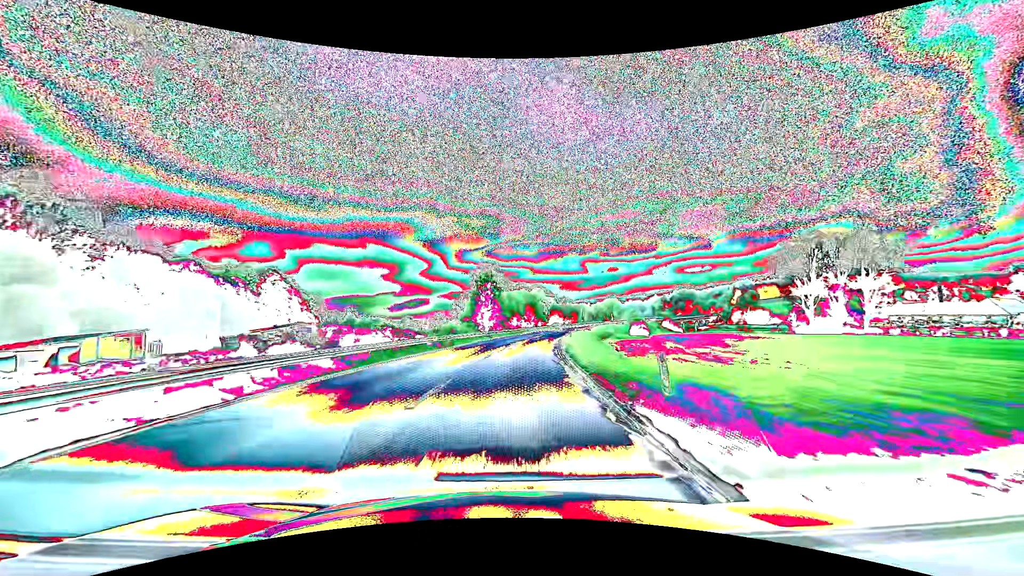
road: secondary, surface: asphalt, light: Day
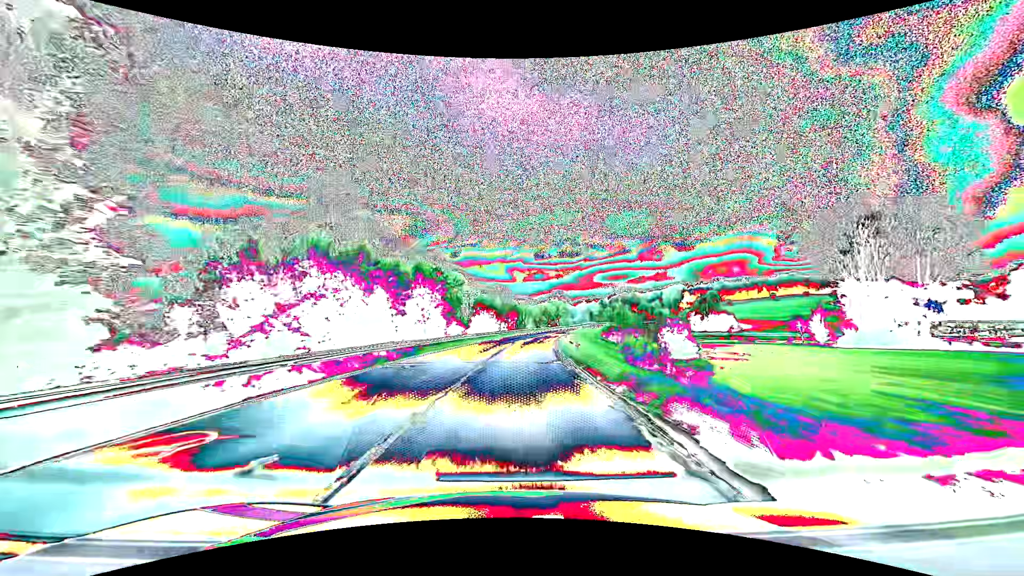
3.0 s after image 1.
(+5.2, +64.7) m; +9°
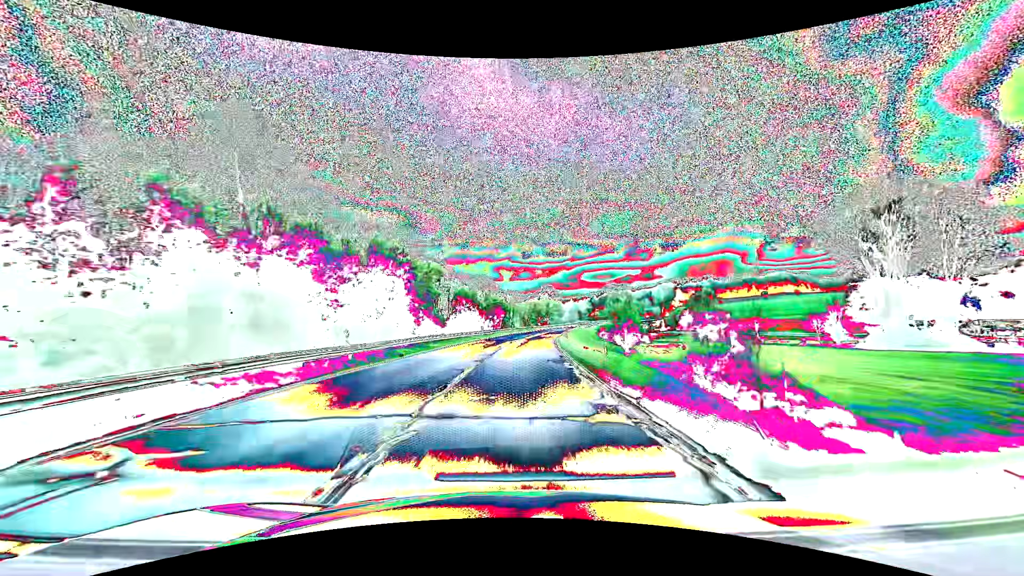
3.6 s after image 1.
(+0.1, +13.0) m; +2°
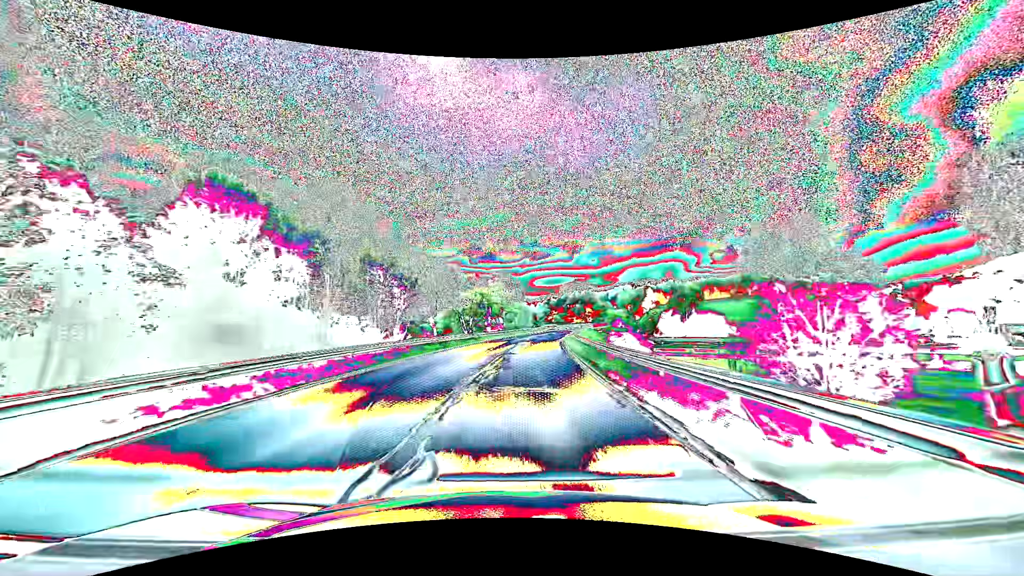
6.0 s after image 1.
(+2.6, +52.6) m; +6°
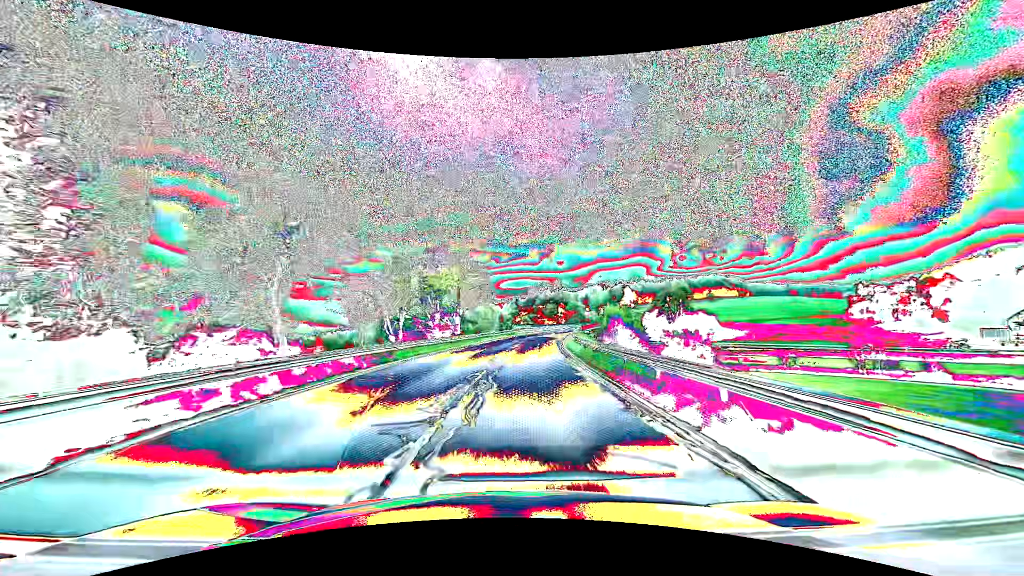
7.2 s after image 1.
(+0.9, +27.1) m; +4°
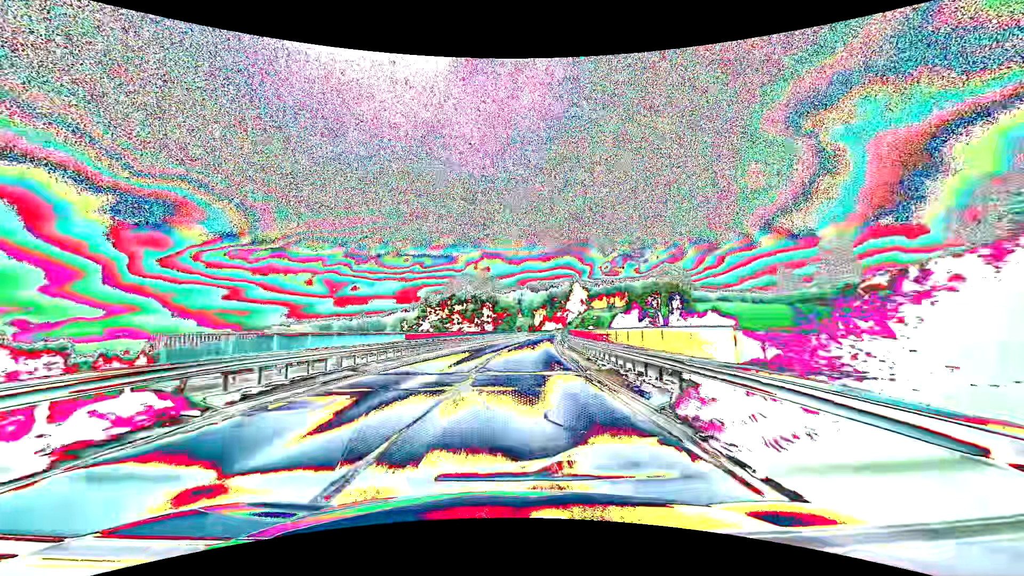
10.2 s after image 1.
(+5.6, +68.8) m; +9°
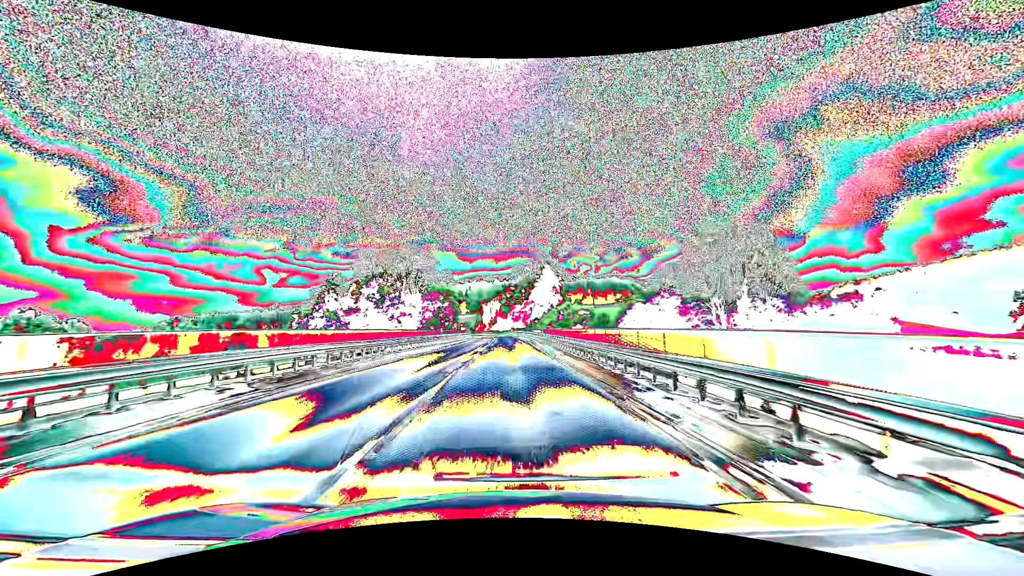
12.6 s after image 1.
(+3.1, +55.9) m; +6°
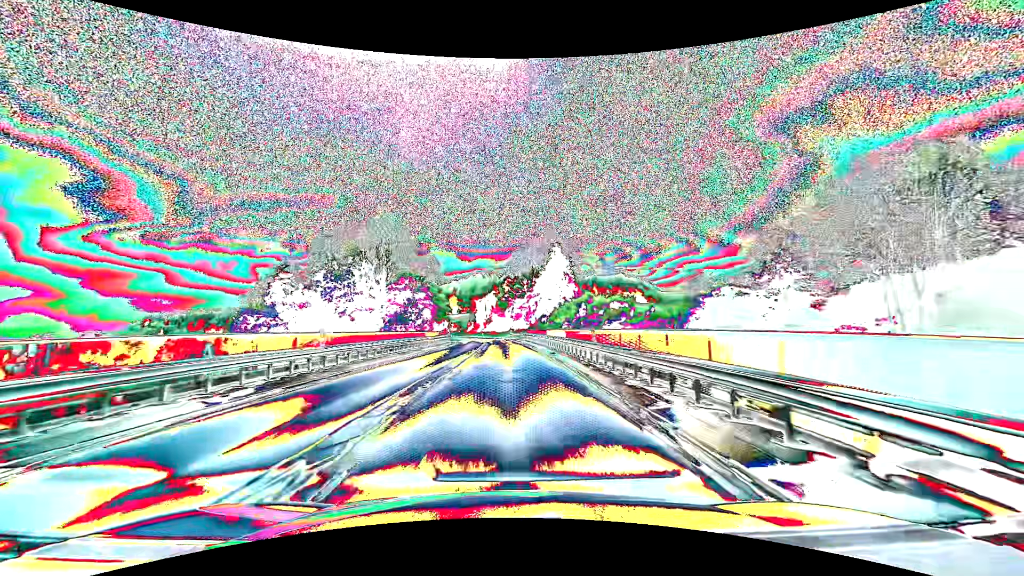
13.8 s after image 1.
(+0.2, +28.1) m; 0°
(0, +10) (0, +20) (0, +30) (-1, +40) (-1, +50) (-1, +60) (-2, +70) (-3, +80) (-4, +90) (-5, +100) m
